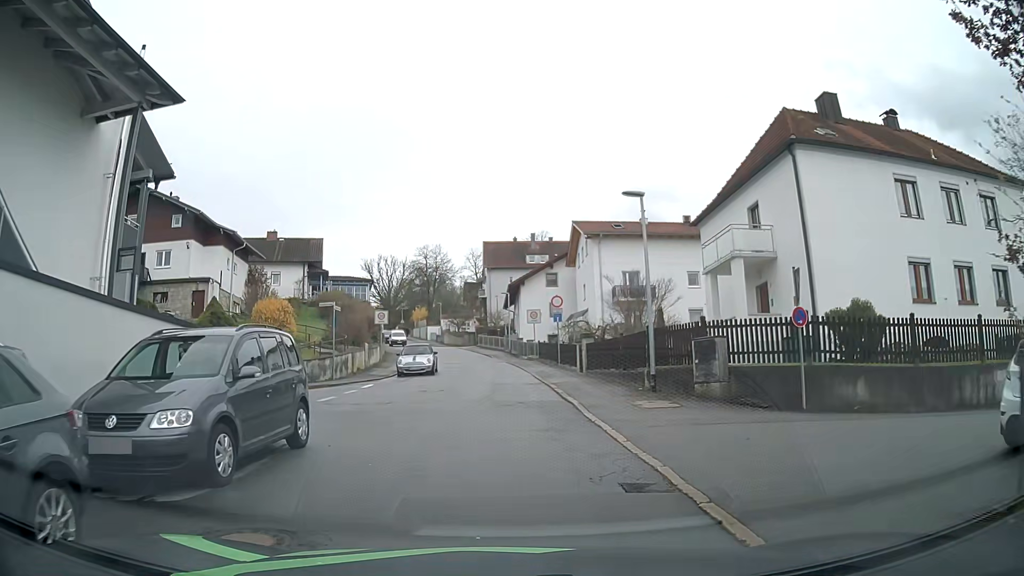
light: Day
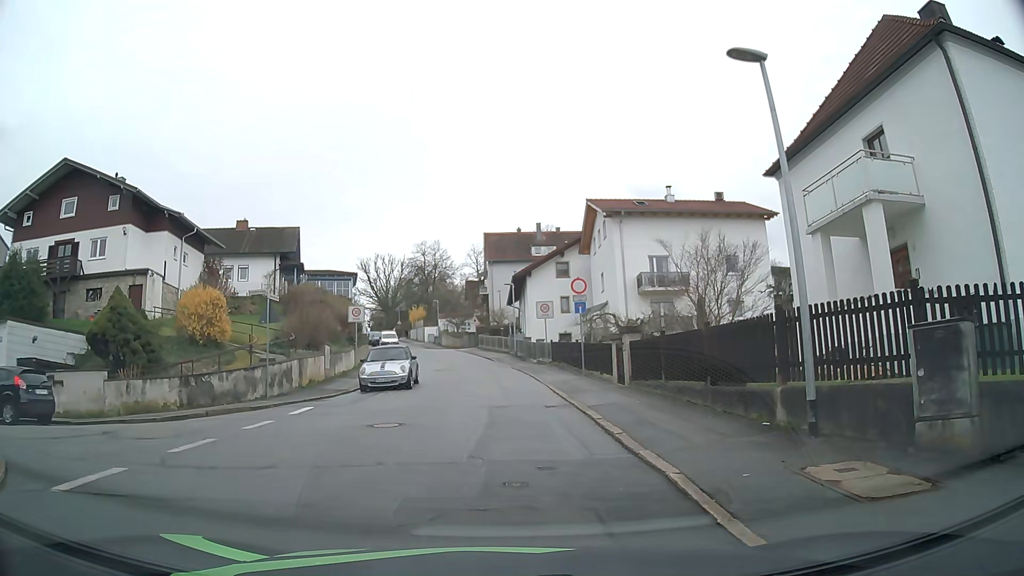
(0.0, +8.4) m; -2°
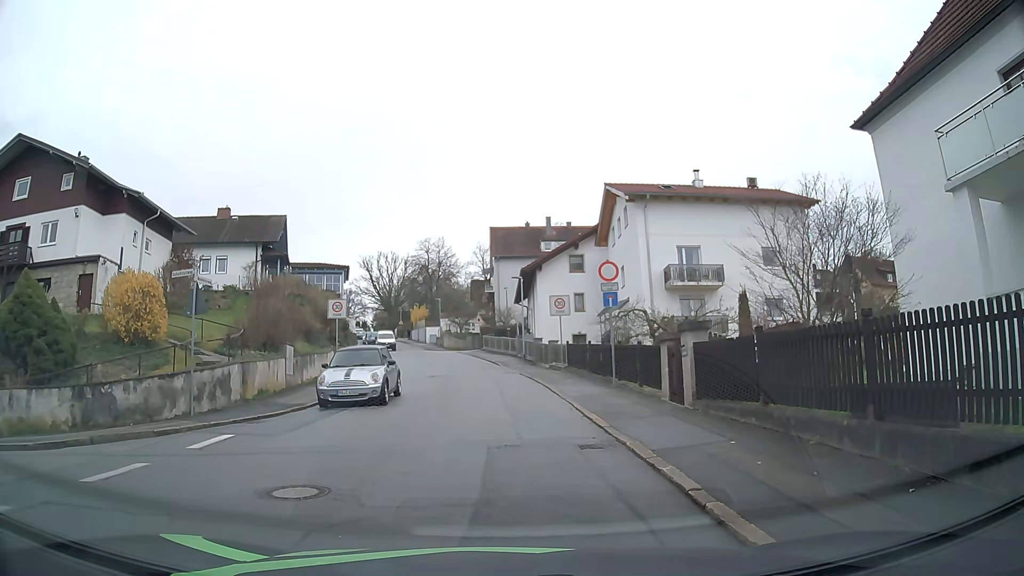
(+0.1, +5.4) m; -1°
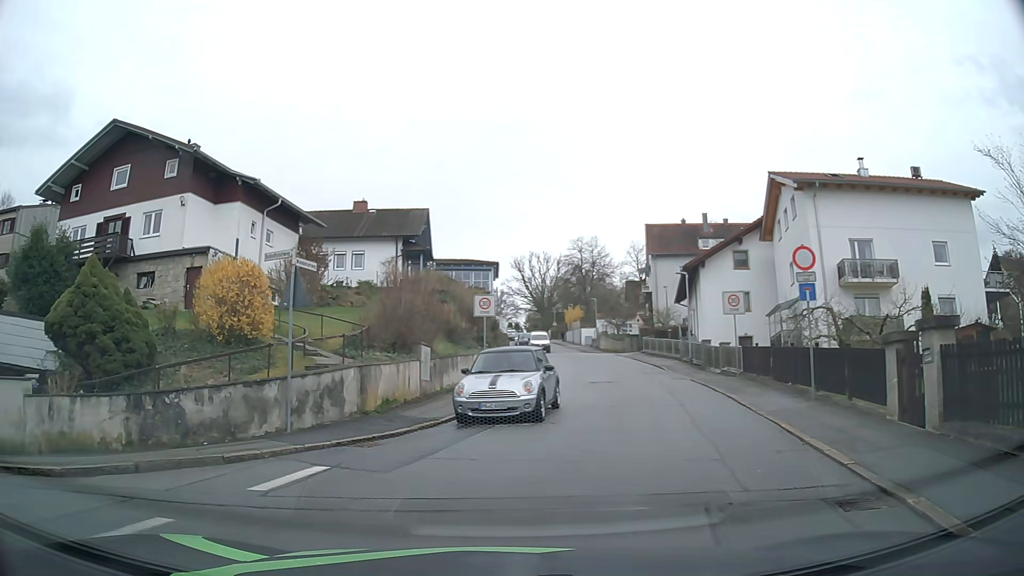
(-0.1, +3.4) m; -12°
